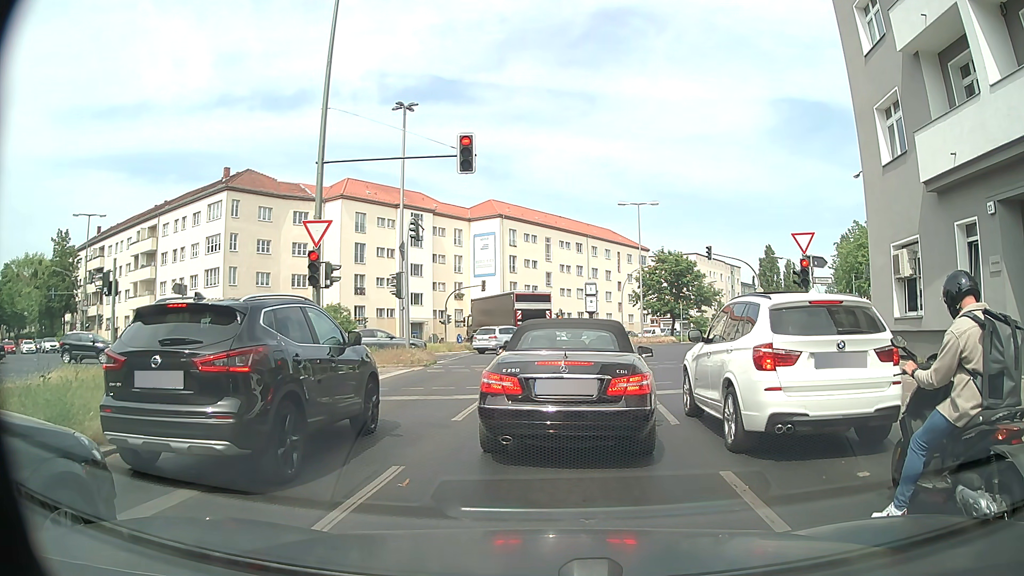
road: secondary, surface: asphalt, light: Day
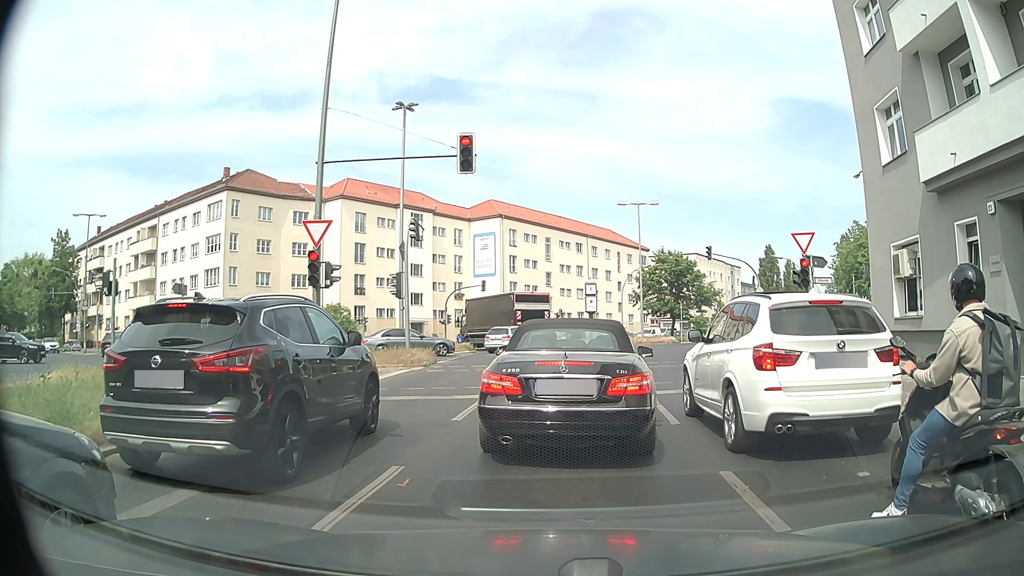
(0.0, 0.0) m; 0°
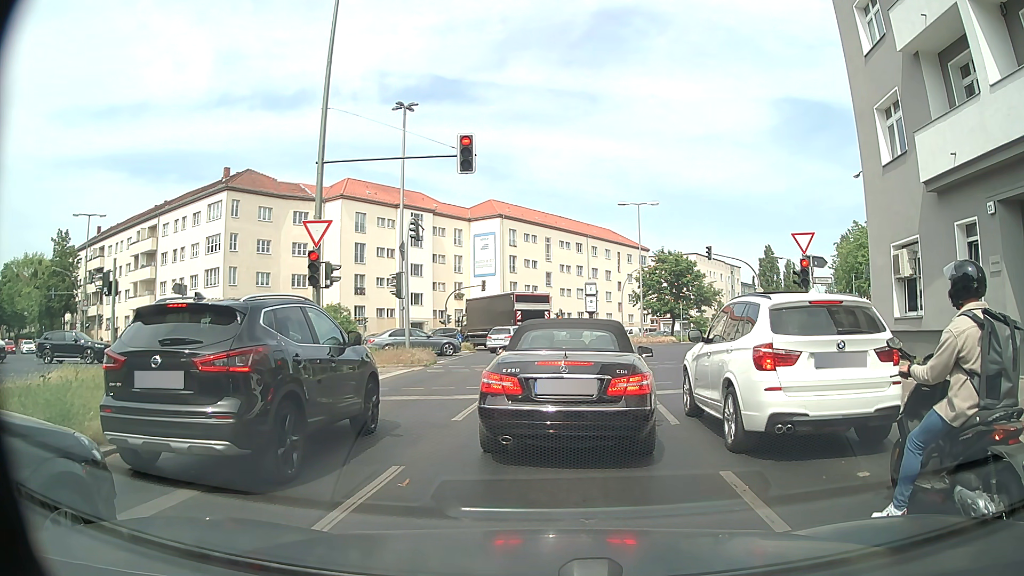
(0.0, 0.0) m; 0°
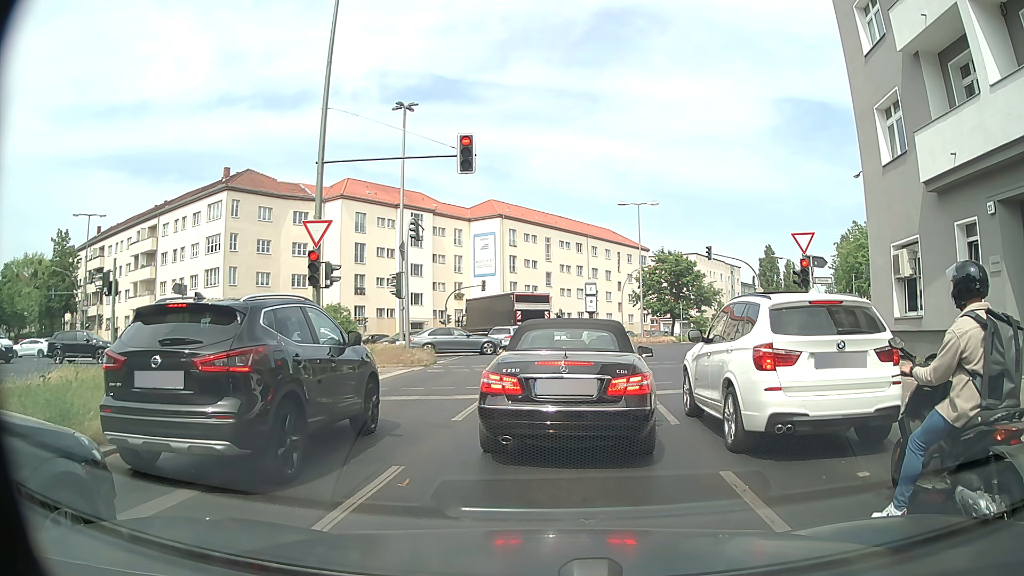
(0.0, 0.0) m; 0°
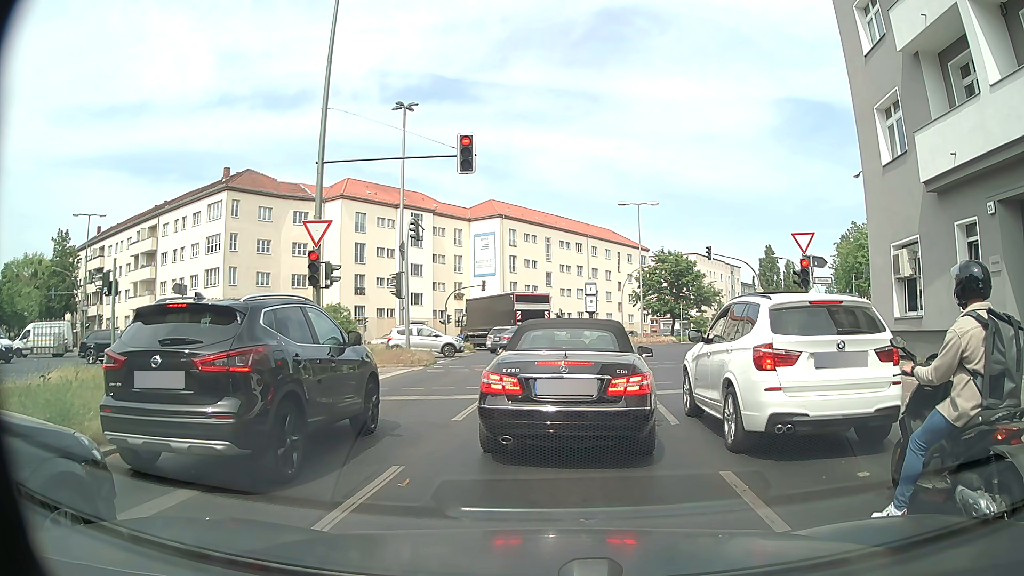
(0.0, 0.0) m; 0°
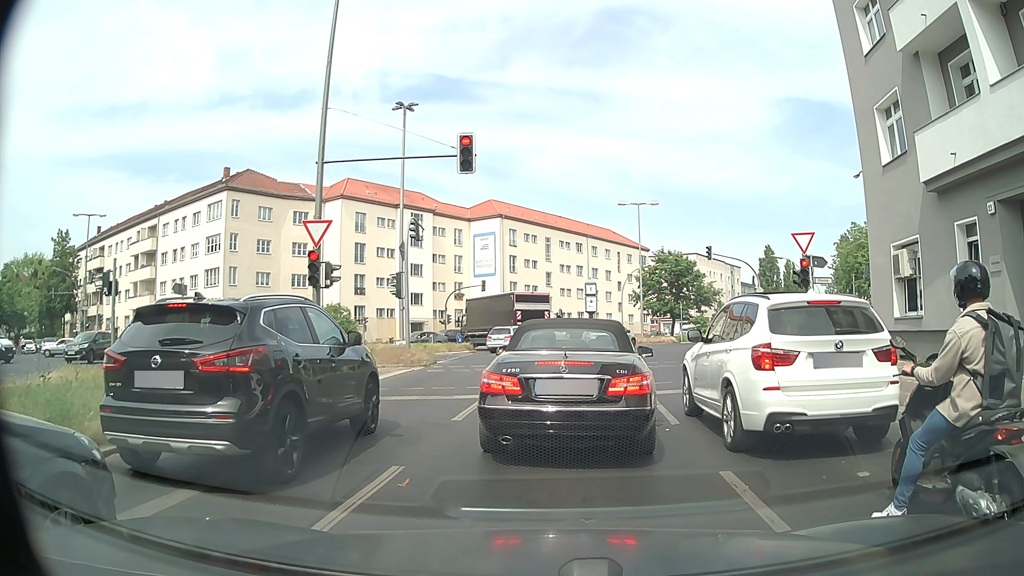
(0.0, 0.0) m; 0°
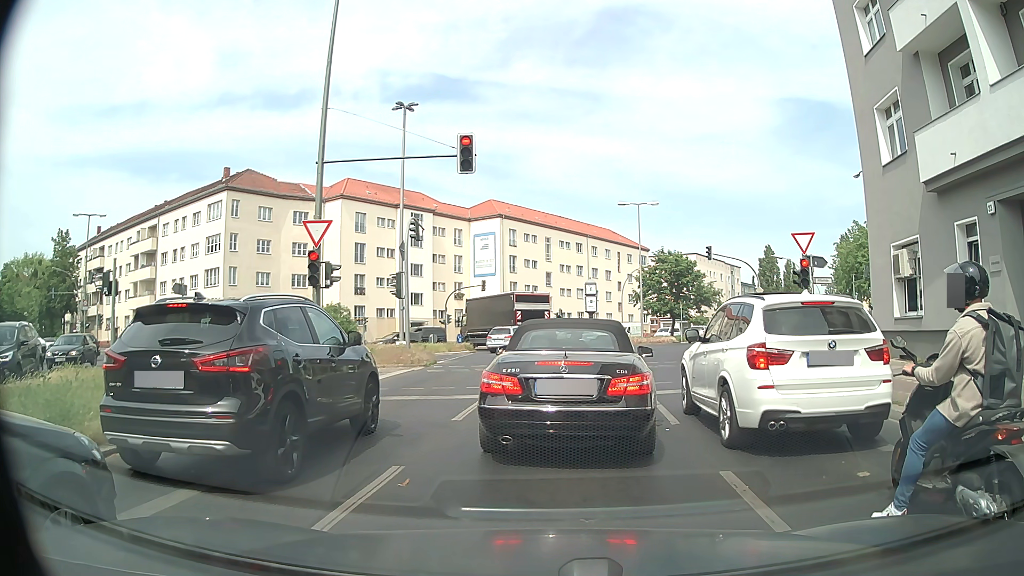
(0.0, 0.0) m; 0°
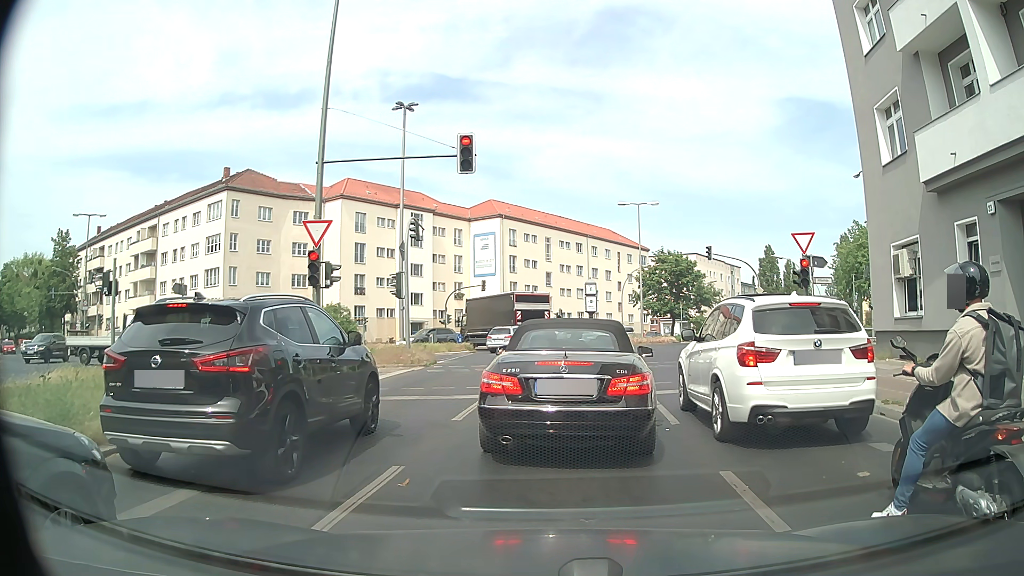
(0.0, 0.0) m; 0°
(0, +10) (0, +20) (+2, +30) (+4, +40) (+8, +49) (+12, +58) (+16, +67) (+21, +76) (+25, +85) (+30, +94) m
